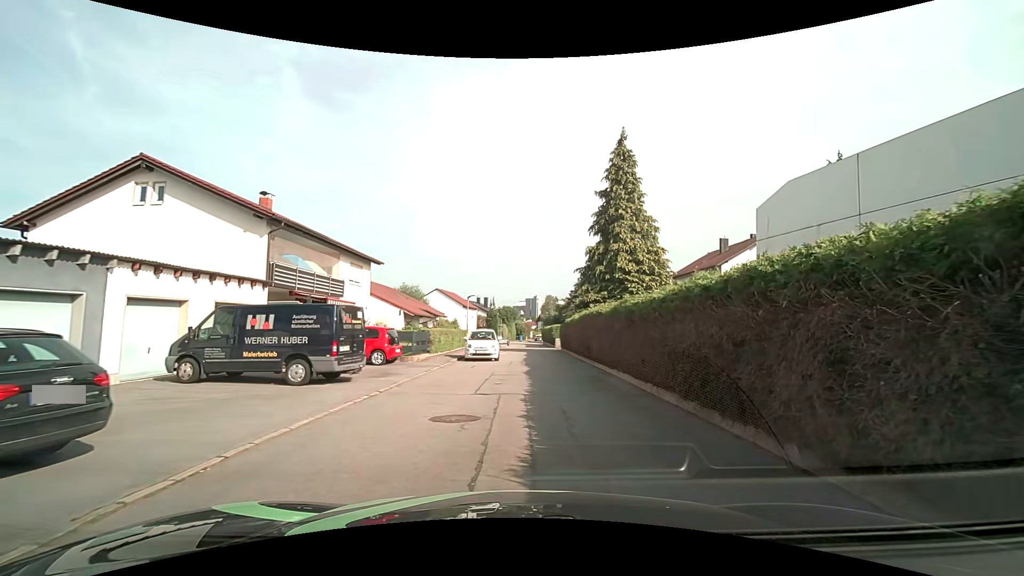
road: residential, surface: asphalt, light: Day
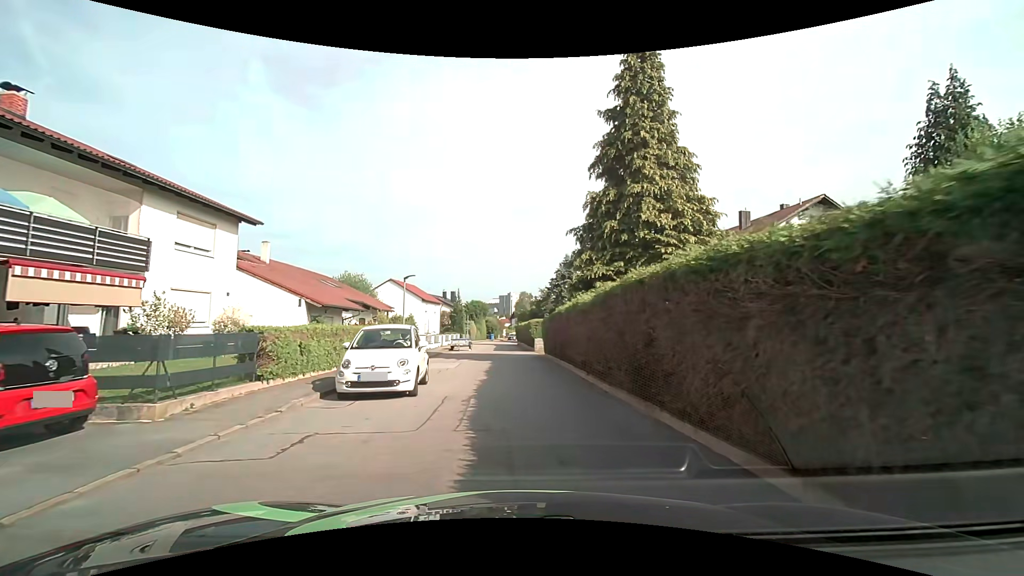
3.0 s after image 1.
(+0.6, +13.4) m; +3°
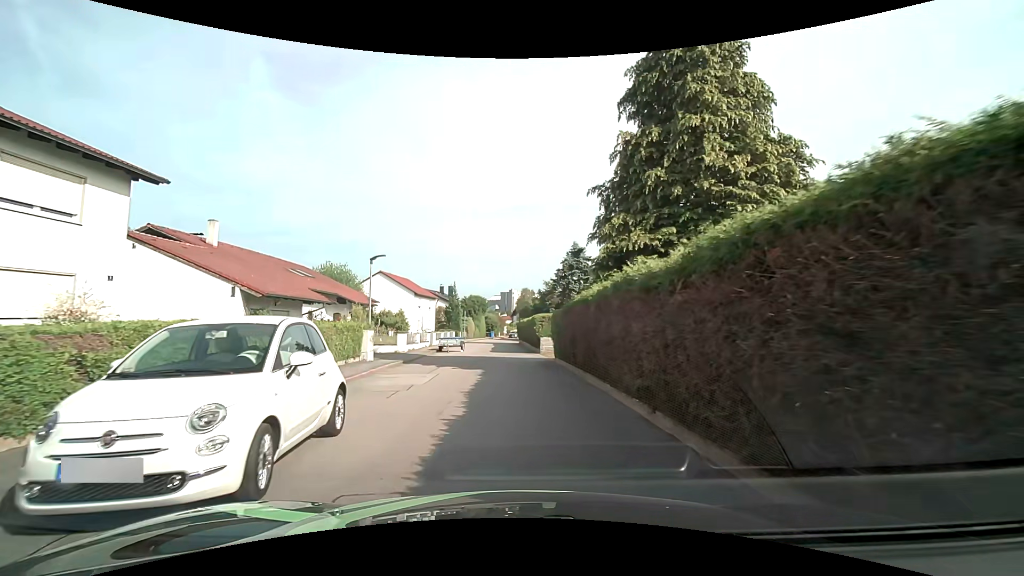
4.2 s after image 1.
(0.0, +6.4) m; 0°
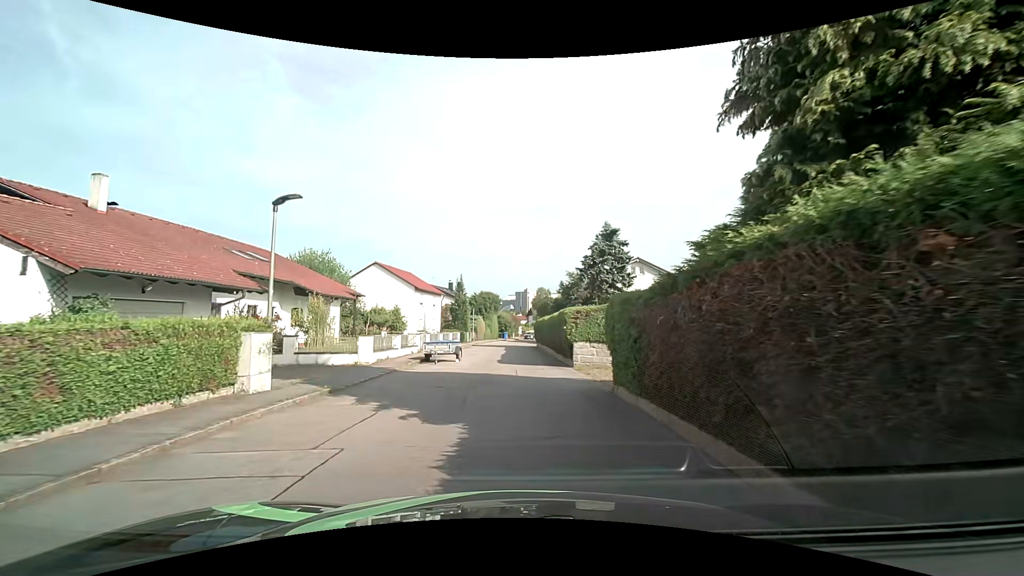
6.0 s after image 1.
(-0.2, +9.4) m; -2°
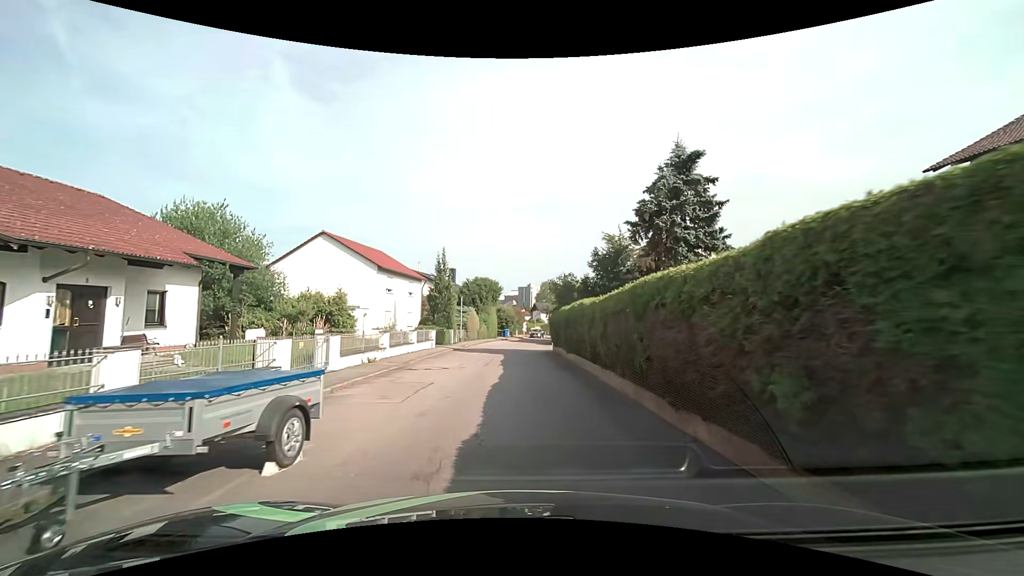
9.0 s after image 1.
(0.0, +16.8) m; 0°
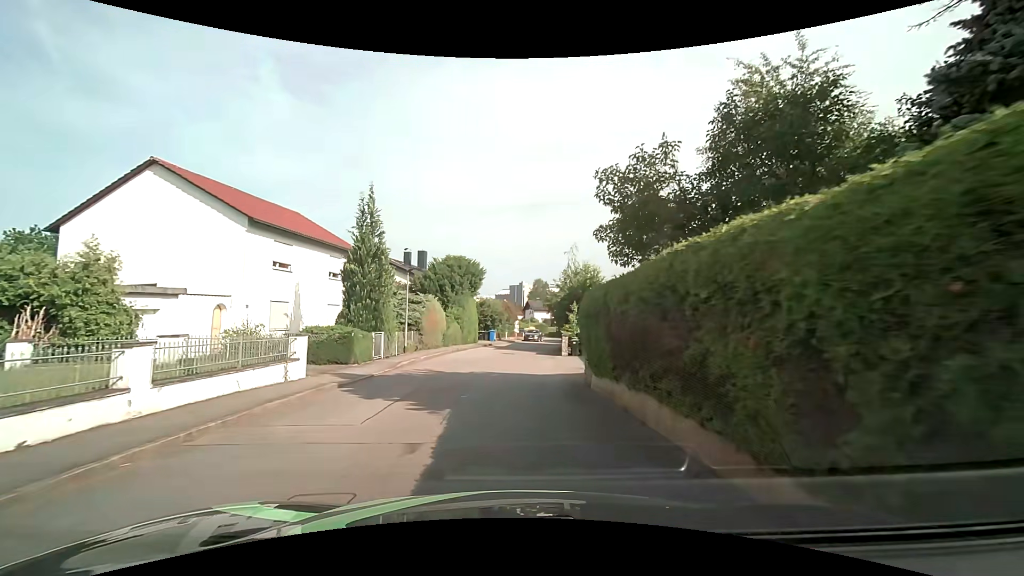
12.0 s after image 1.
(+0.1, +18.1) m; +1°
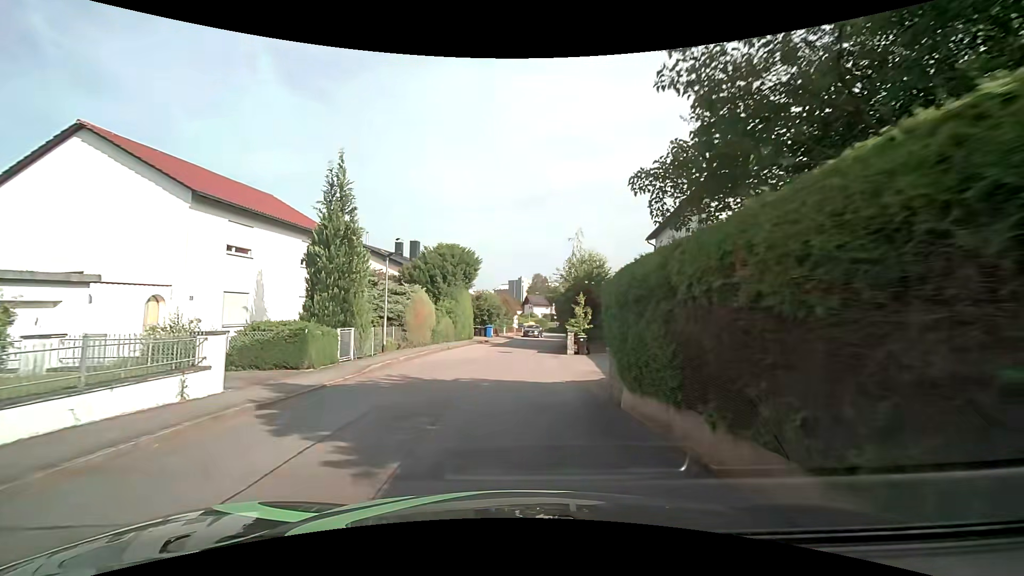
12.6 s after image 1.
(0.0, +3.7) m; 0°
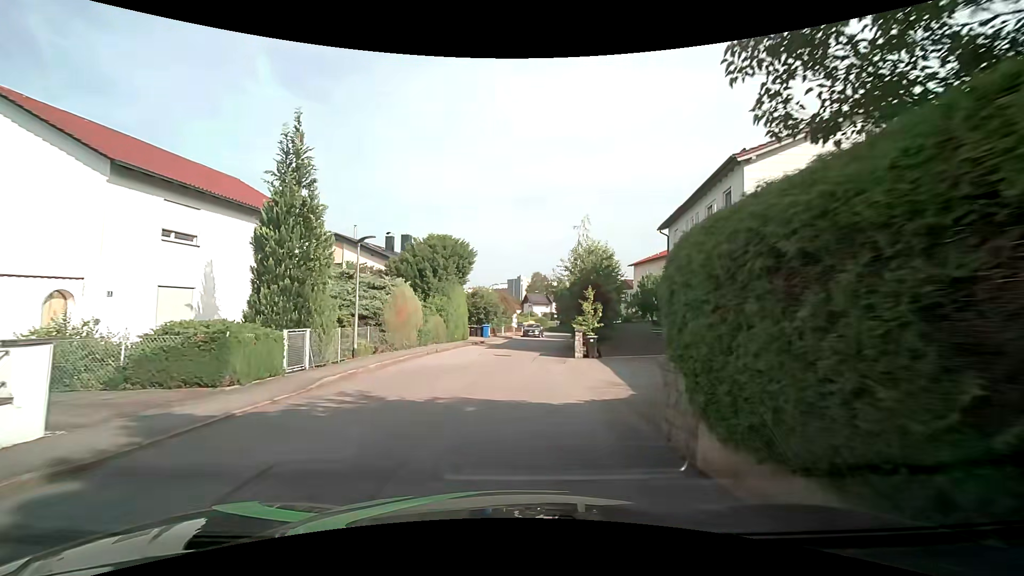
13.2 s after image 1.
(0.0, +3.6) m; 0°
(0, +10) (0, +20) (+1, +30) (+3, +40) (+4, +50) (+6, +60) (+7, +70) (+8, +79) (+8, +89) (+8, +99) m
